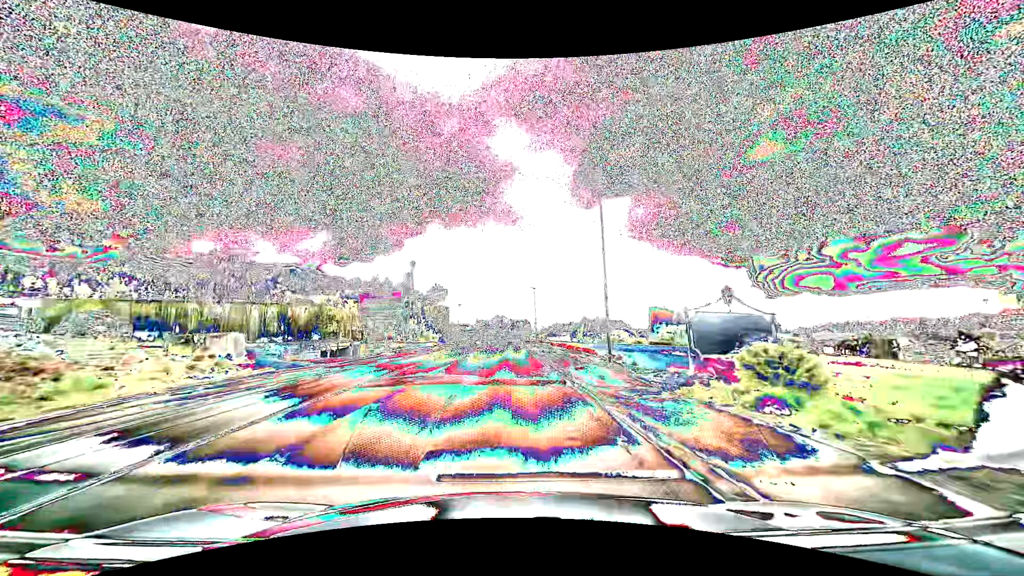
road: tertiary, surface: asphalt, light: Day
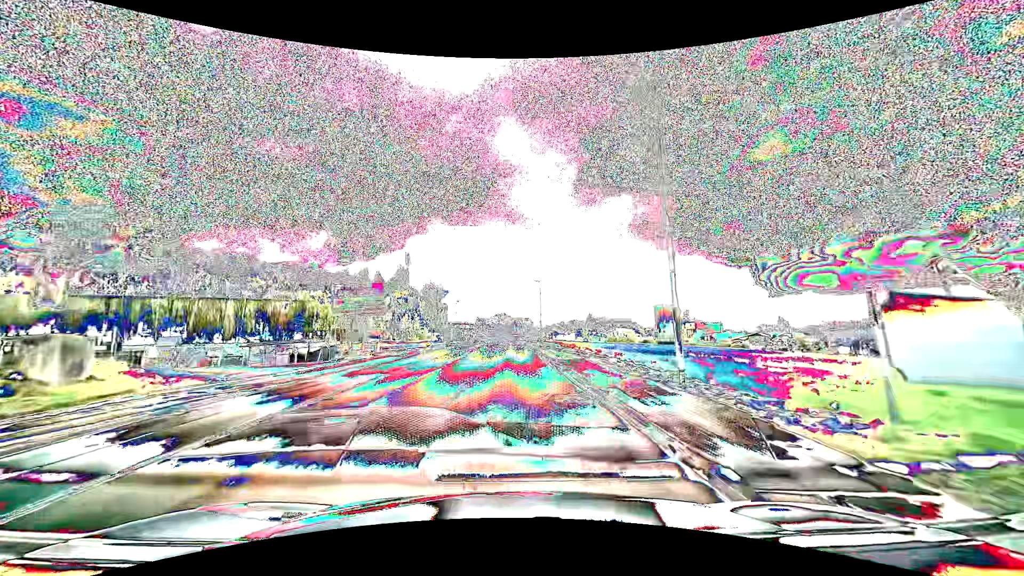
(0.0, +7.6) m; 0°
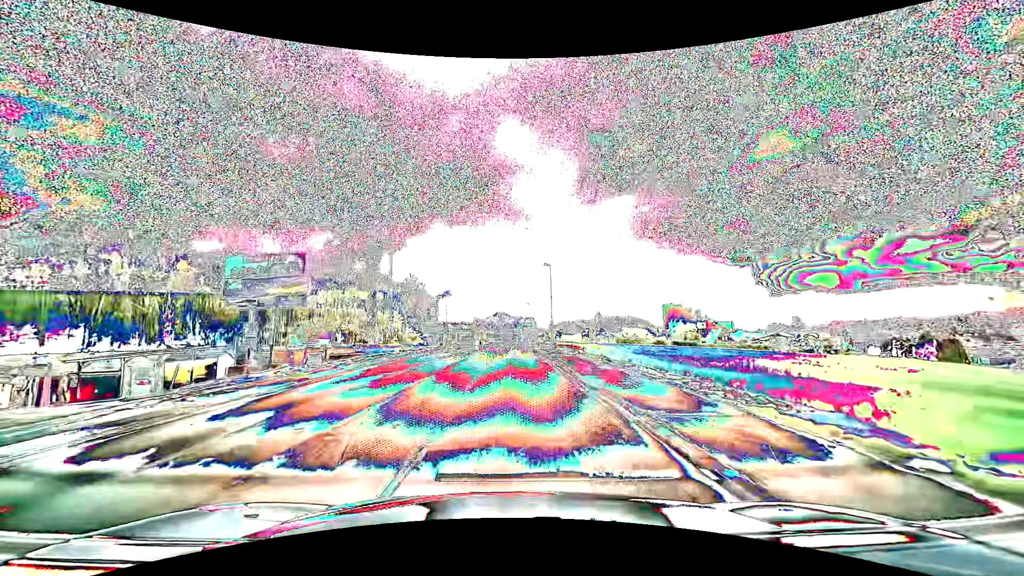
(0.0, +15.3) m; 0°
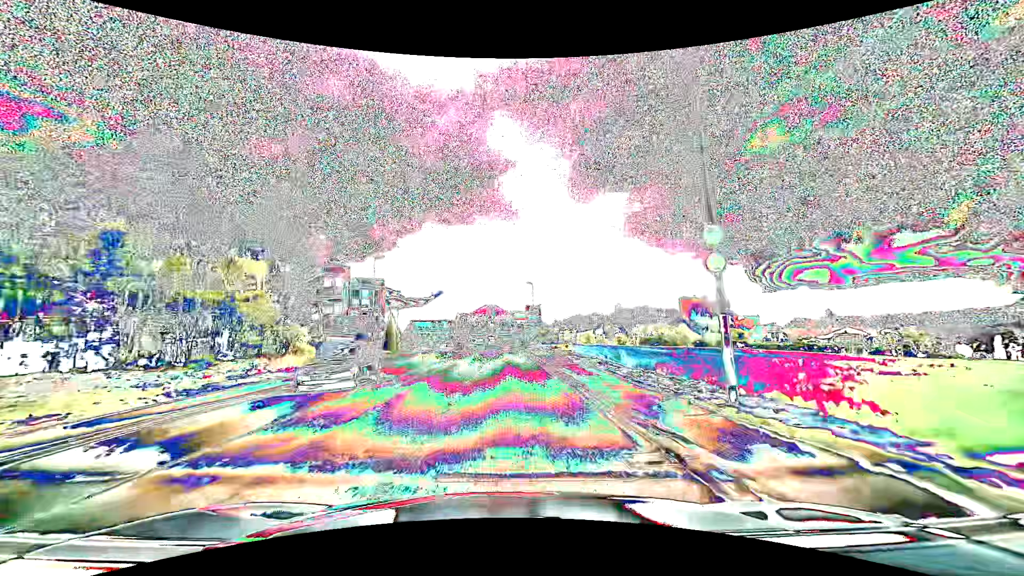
(+0.2, +38.3) m; +1°
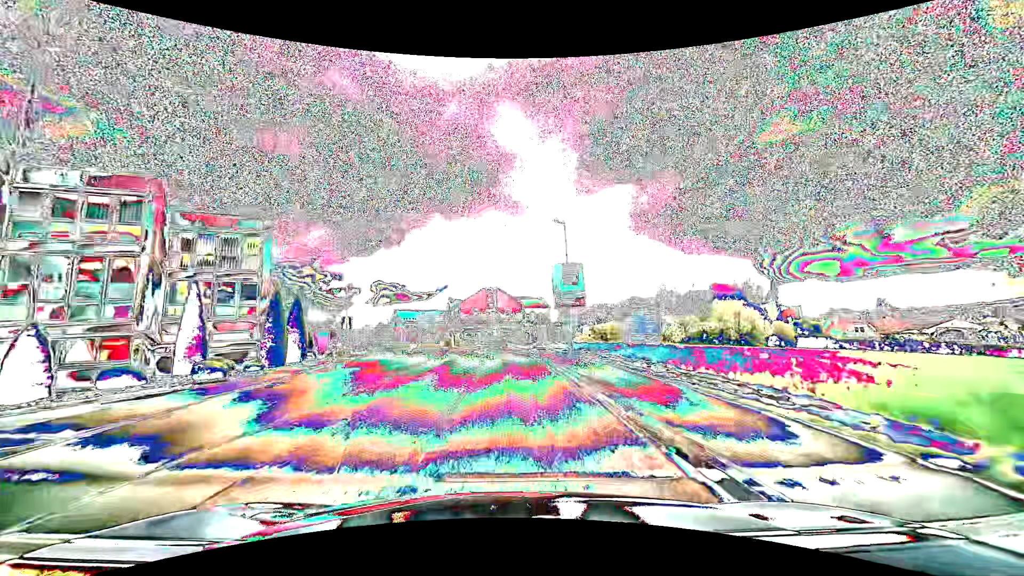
(-0.2, +30.7) m; -1°
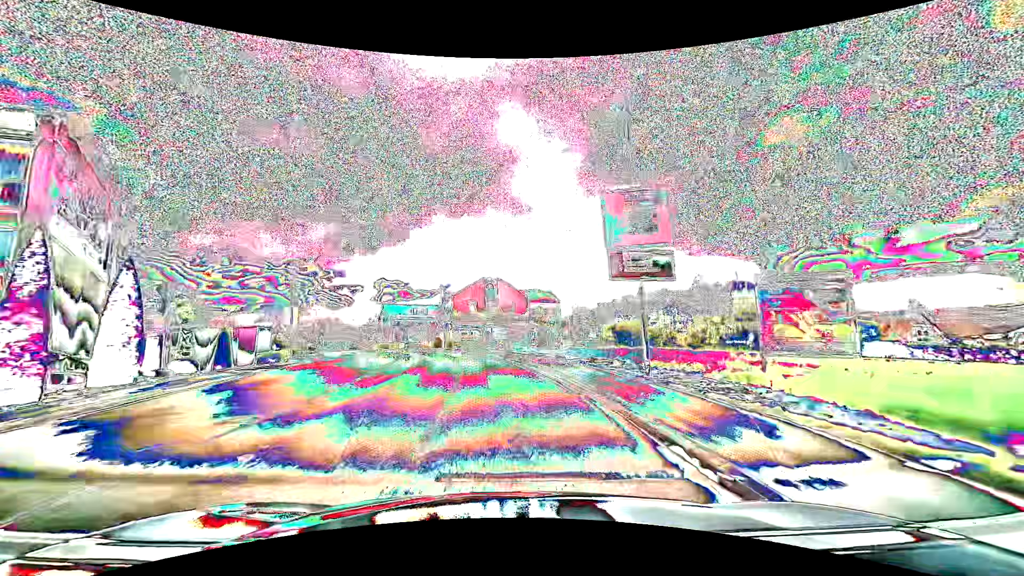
(0.0, +15.3) m; 0°
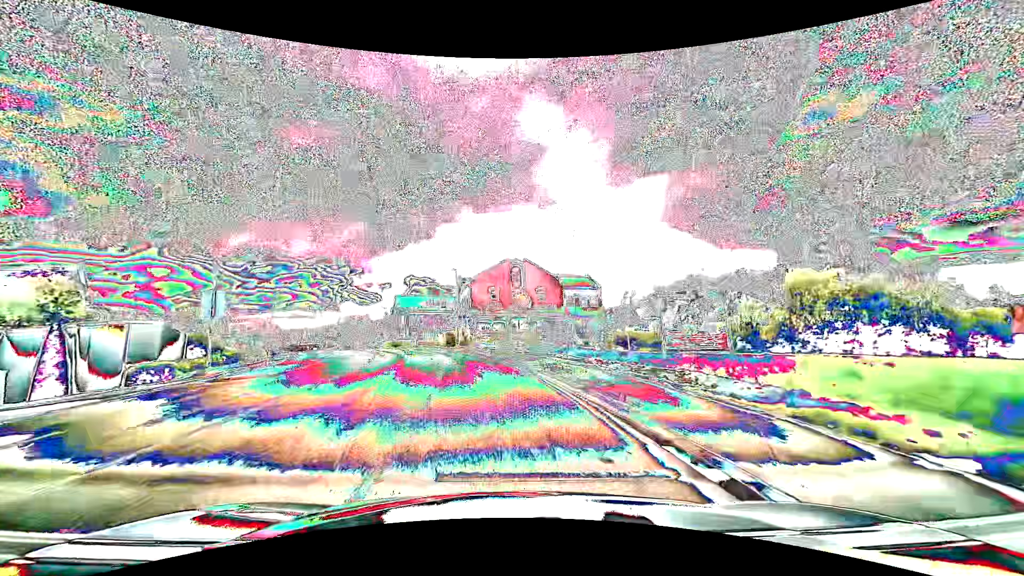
(-0.2, +15.4) m; -3°
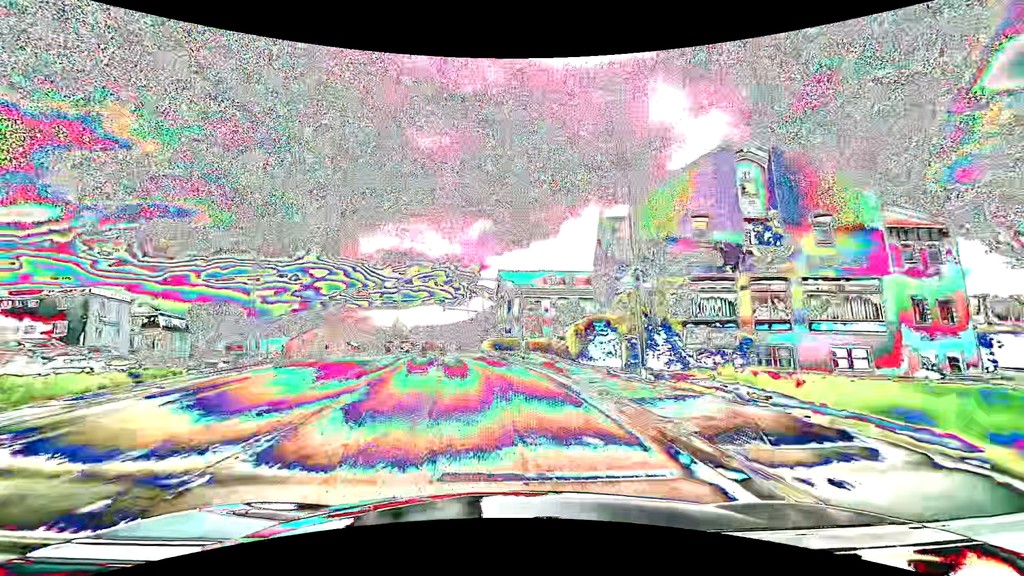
(-5.1, +37.8) m; -15°
(0, +10) (-1, +20) (-3, +30) (-4, +40) (-6, +50) (-8, +59) (-9, +69) (-6, +79) (+3, +83) (+12, +86) m
